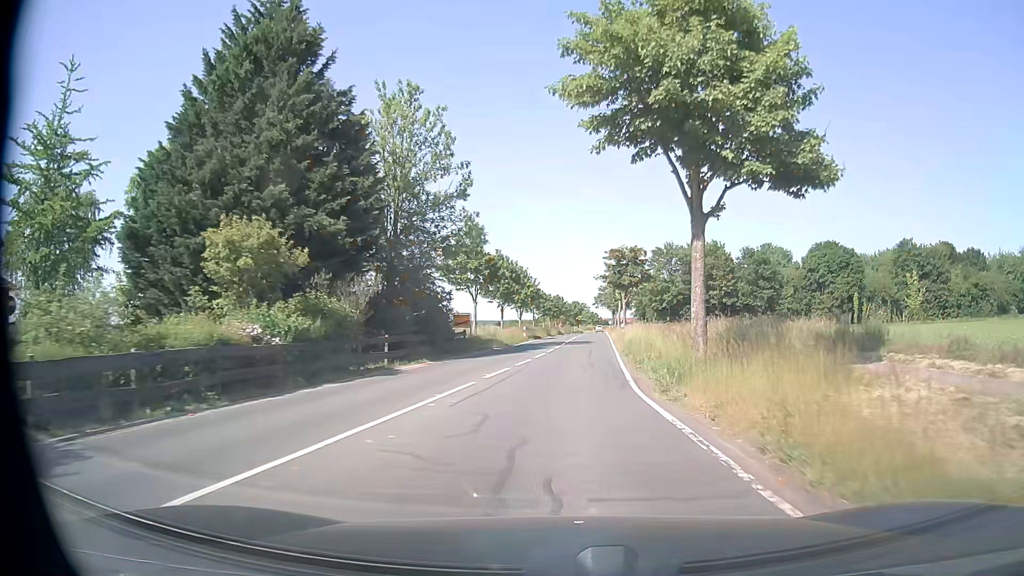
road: tertiary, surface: asphalt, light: Day
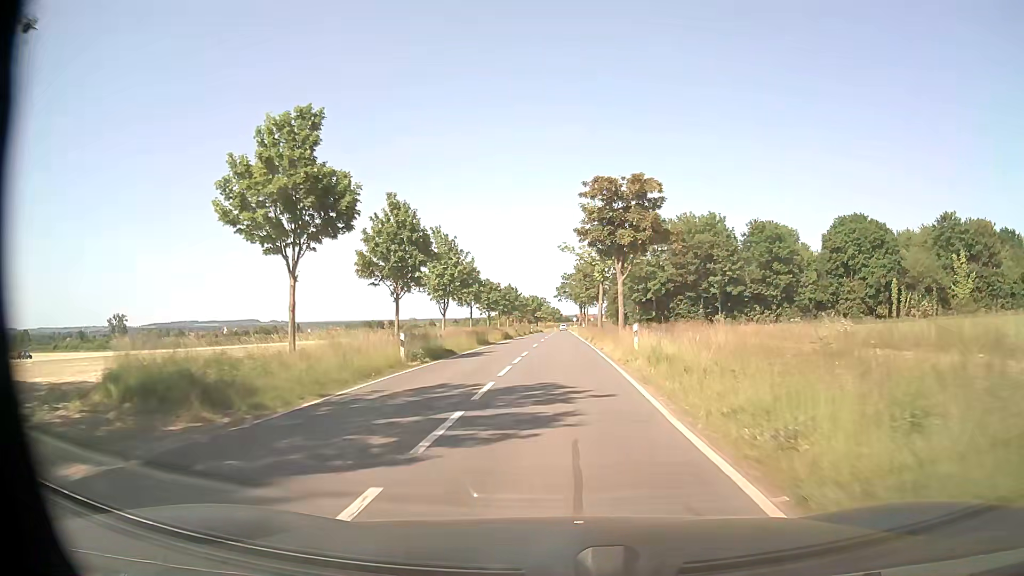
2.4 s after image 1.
(+1.1, +31.4) m; +3°
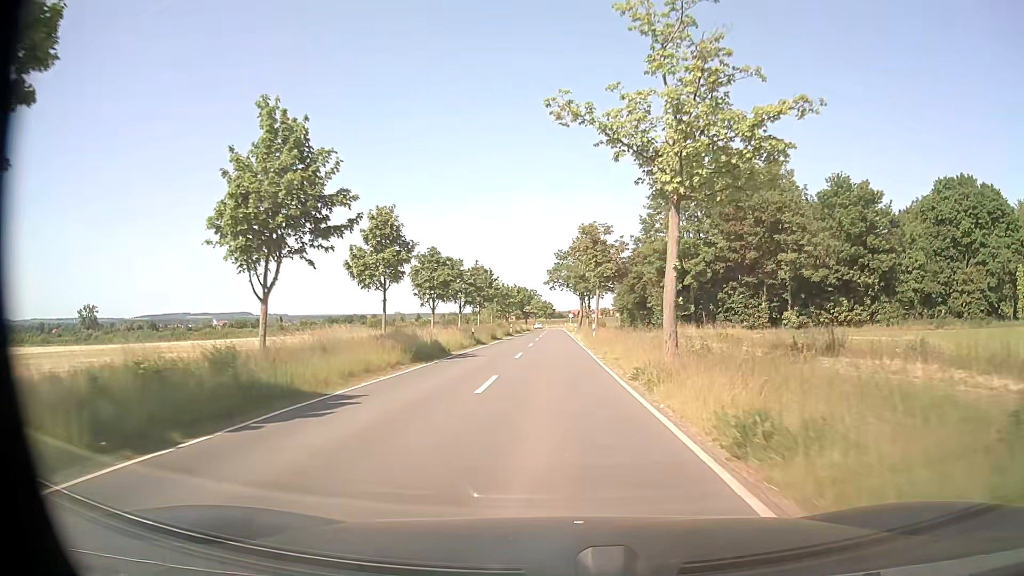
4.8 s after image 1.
(+0.2, +34.0) m; 0°
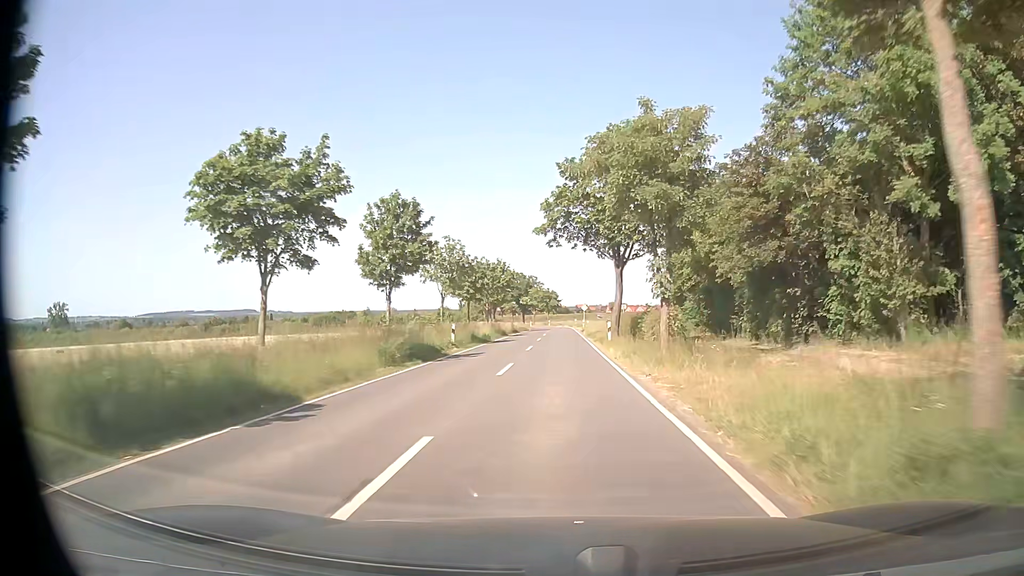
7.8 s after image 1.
(+0.1, +46.1) m; 0°
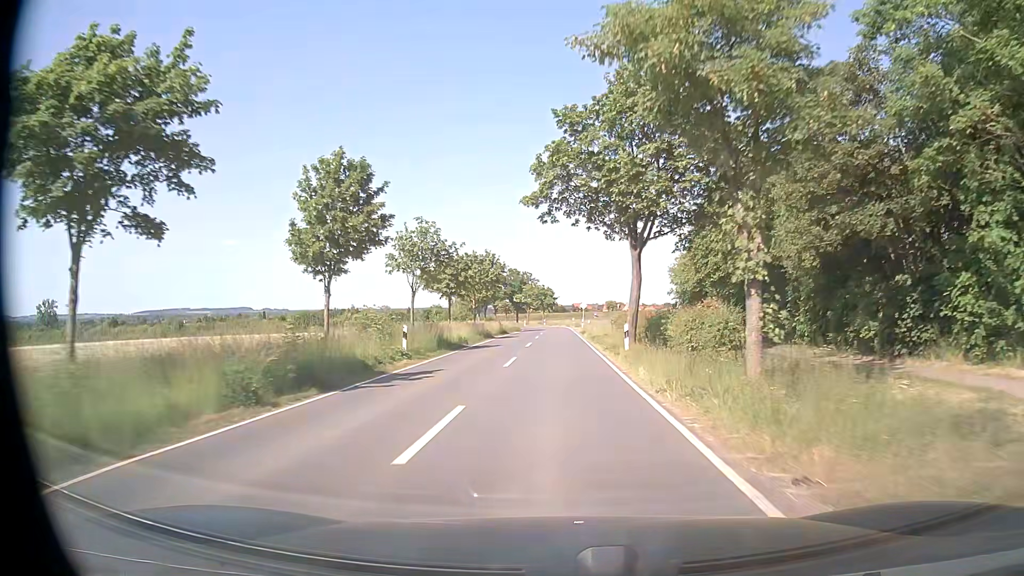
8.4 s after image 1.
(0.0, +9.6) m; 0°
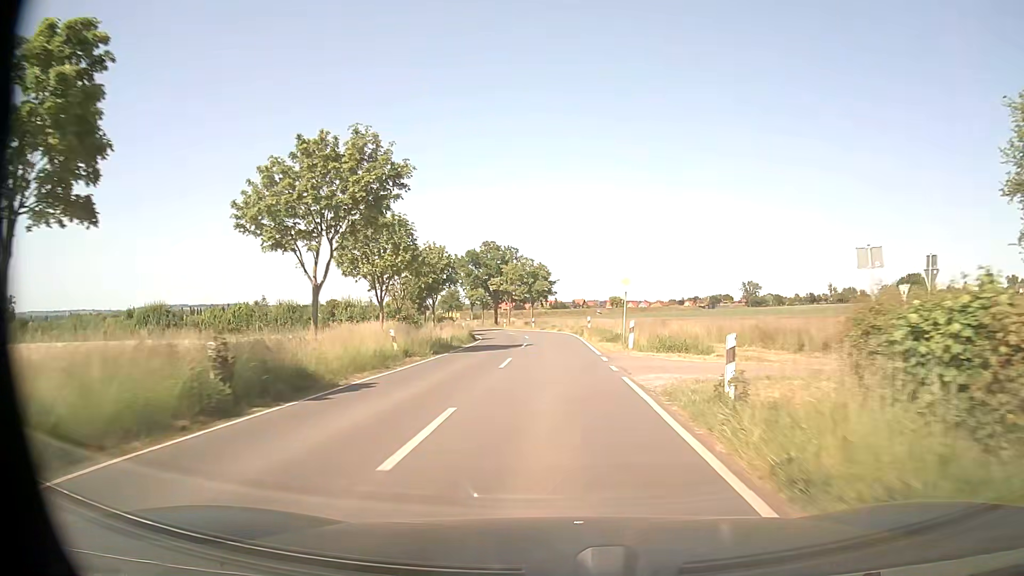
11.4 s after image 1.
(+0.2, +49.2) m; 0°
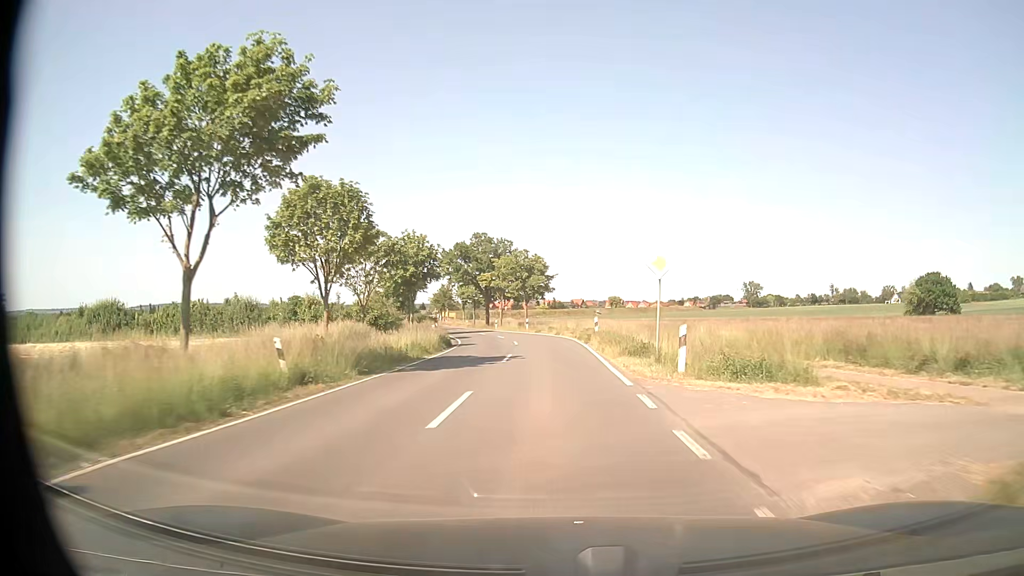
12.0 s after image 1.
(0.0, +9.7) m; 0°
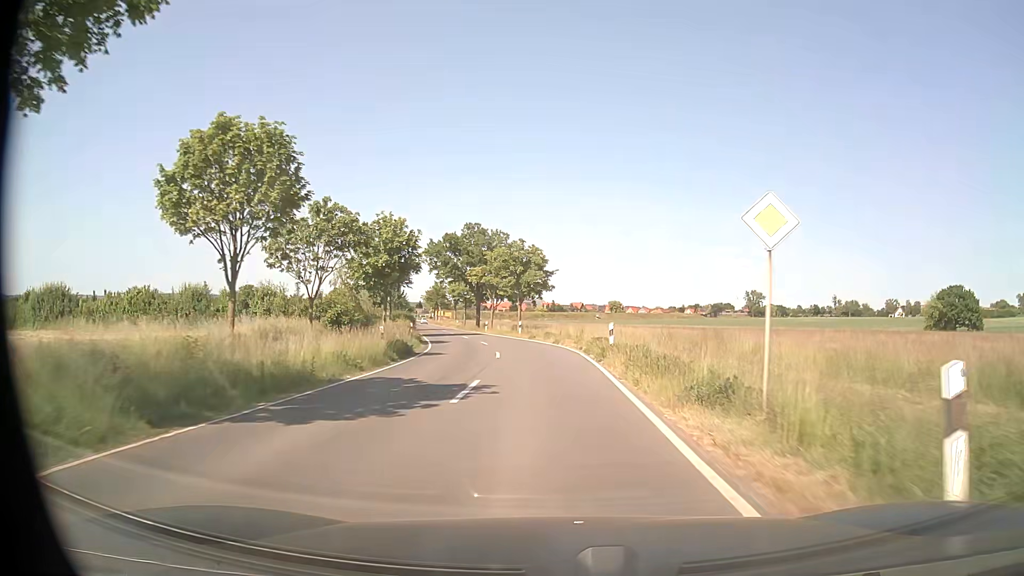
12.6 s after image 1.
(0.0, +9.6) m; 0°
(0, +10) (0, +20) (-1, +30) (-3, +40) (-5, +50) (-7, +59) (-9, +69) (-12, +79) (-14, +89) (-16, +98) m
